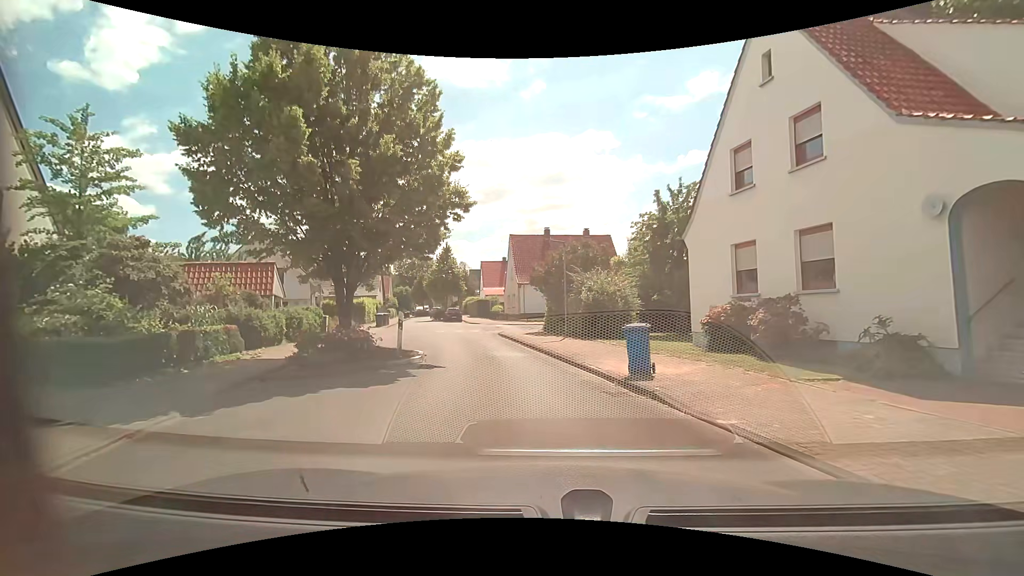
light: Day
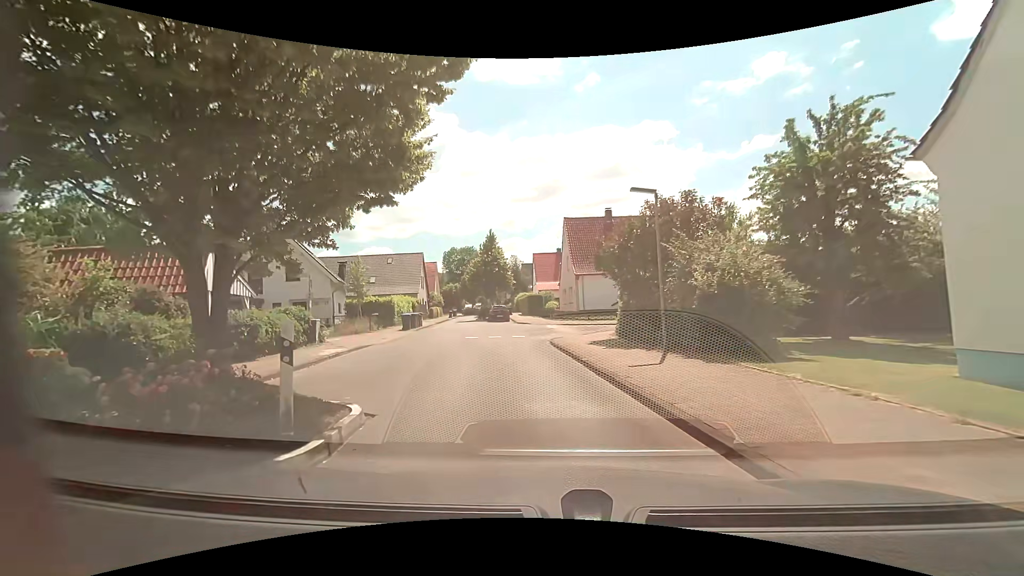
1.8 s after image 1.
(-0.5, +8.3) m; -7°
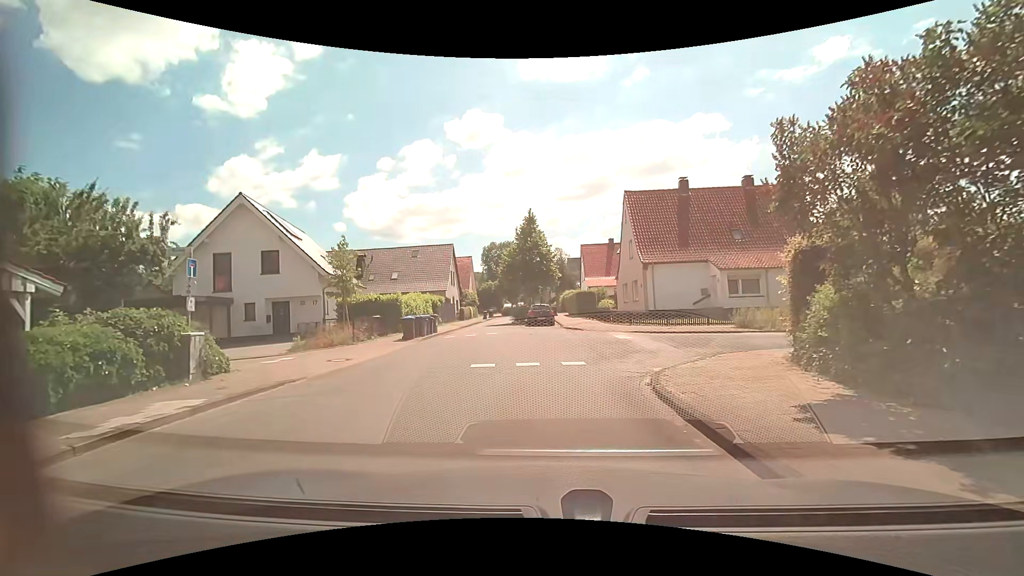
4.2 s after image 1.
(-0.7, +10.1) m; -6°
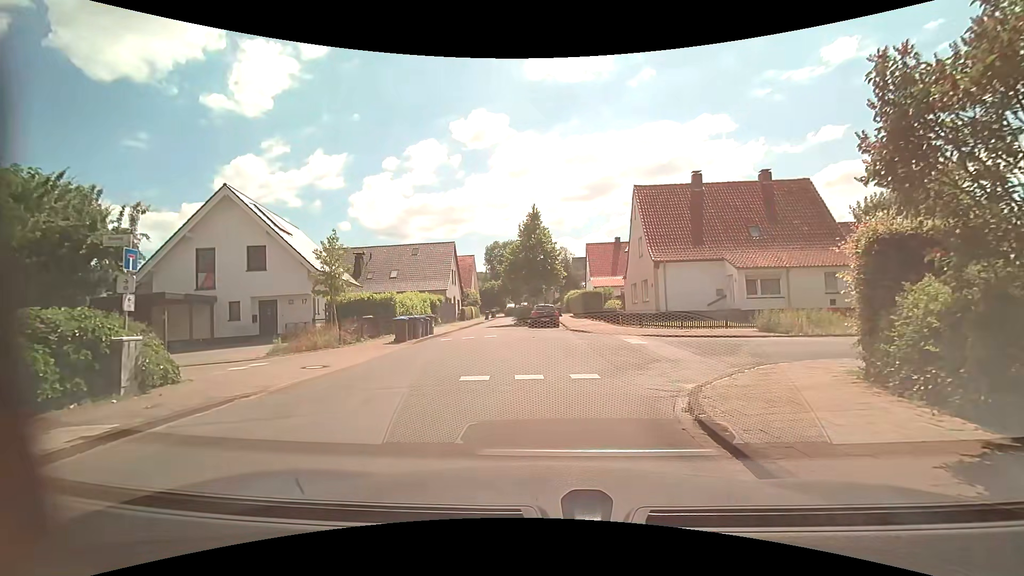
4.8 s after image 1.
(0.0, +1.9) m; 0°
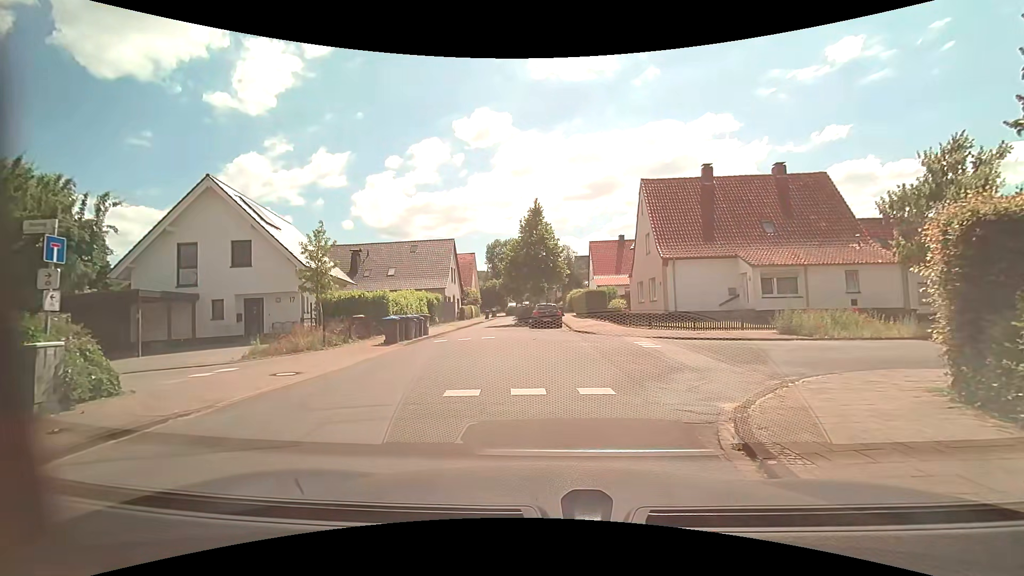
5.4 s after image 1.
(0.0, +1.6) m; -1°
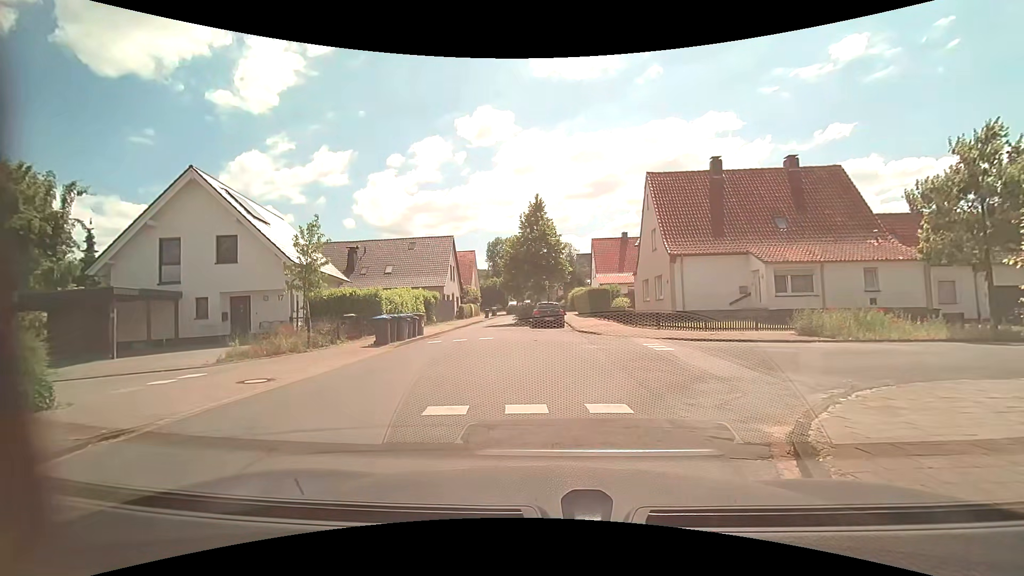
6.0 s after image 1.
(0.0, +1.3) m; 0°
